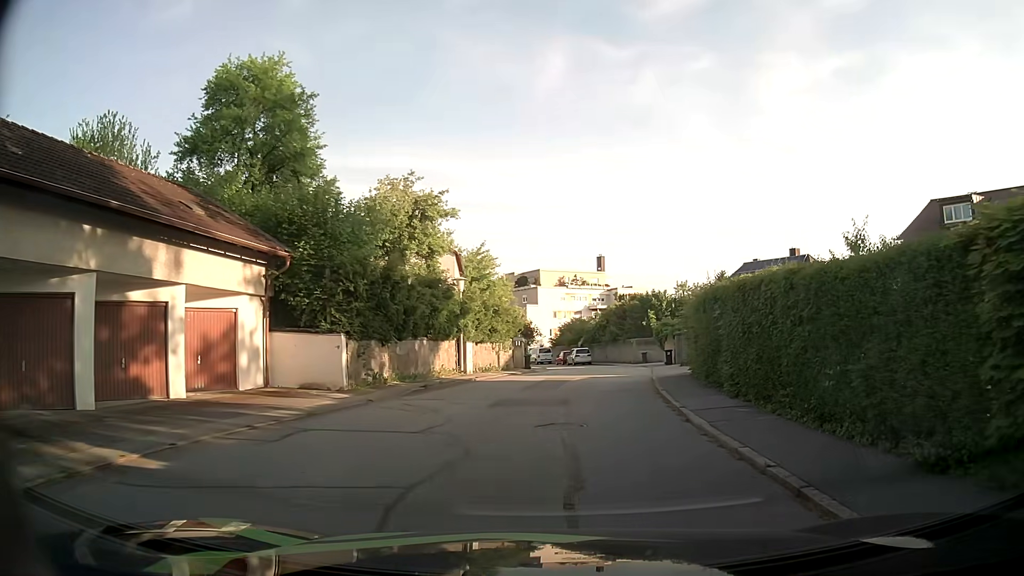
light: Day
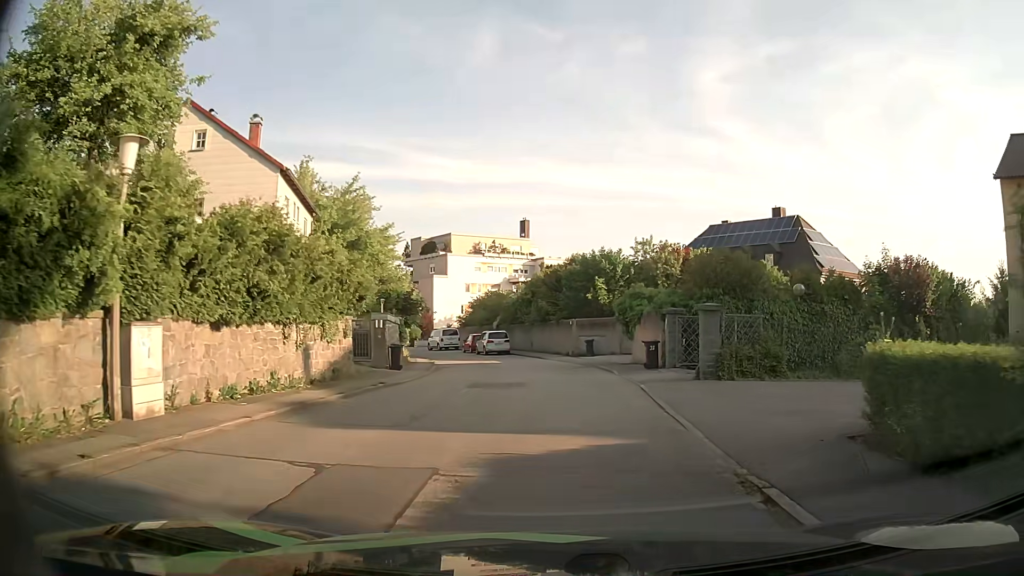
(+1.3, +18.8) m; +8°
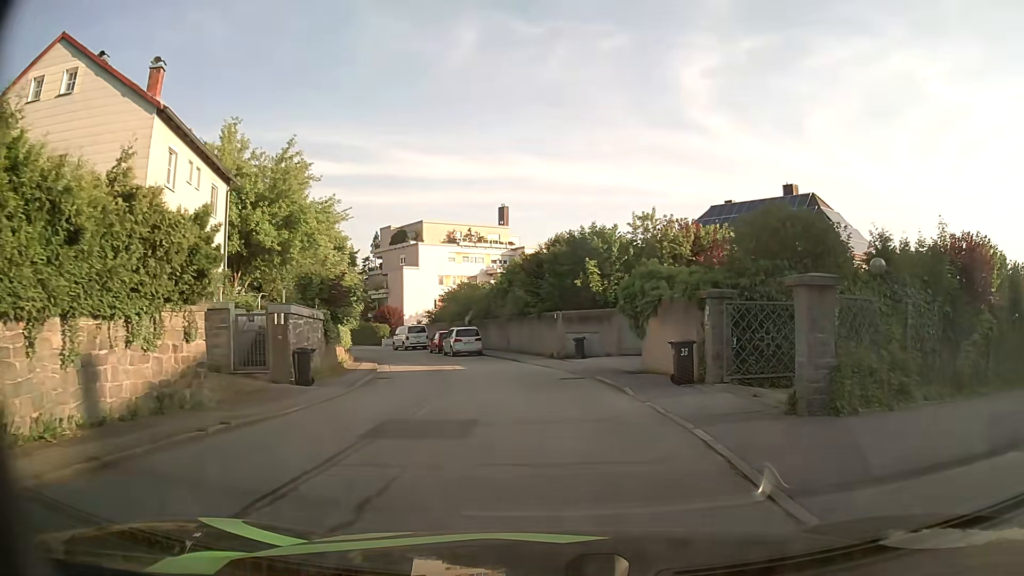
(+0.1, +7.8) m; +2°
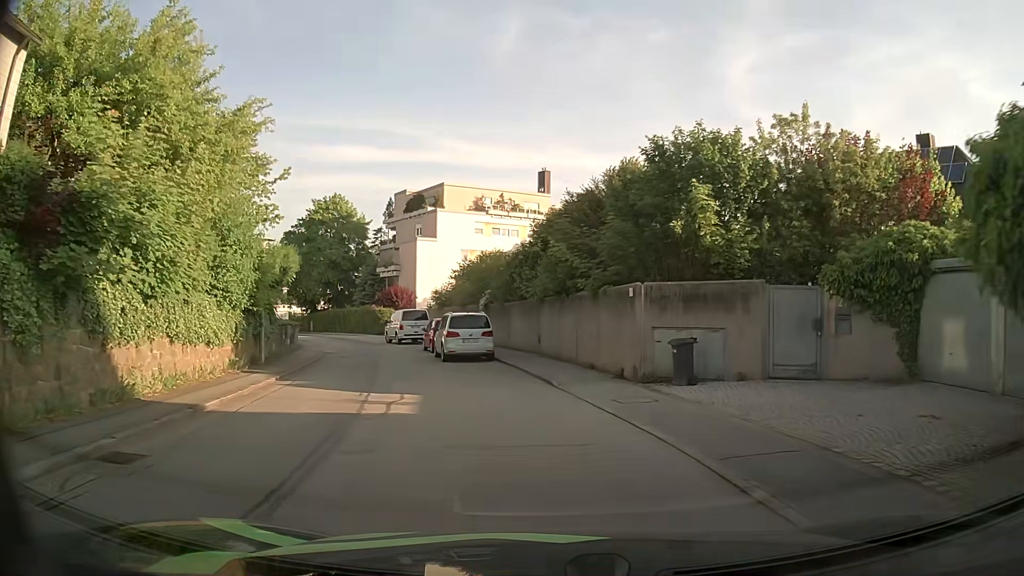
(-0.5, +15.5) m; -4°
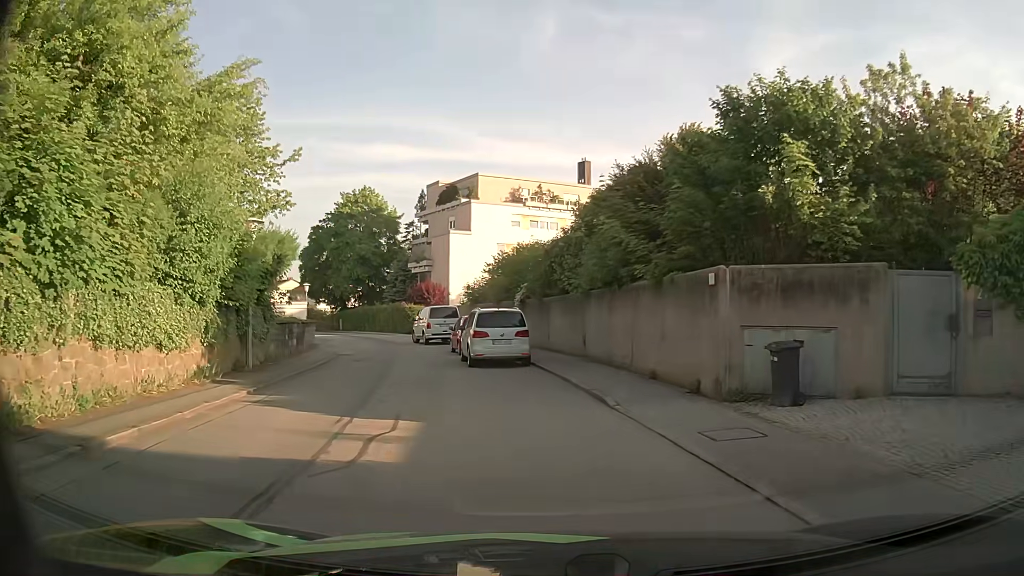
(-0.1, +3.7) m; -4°
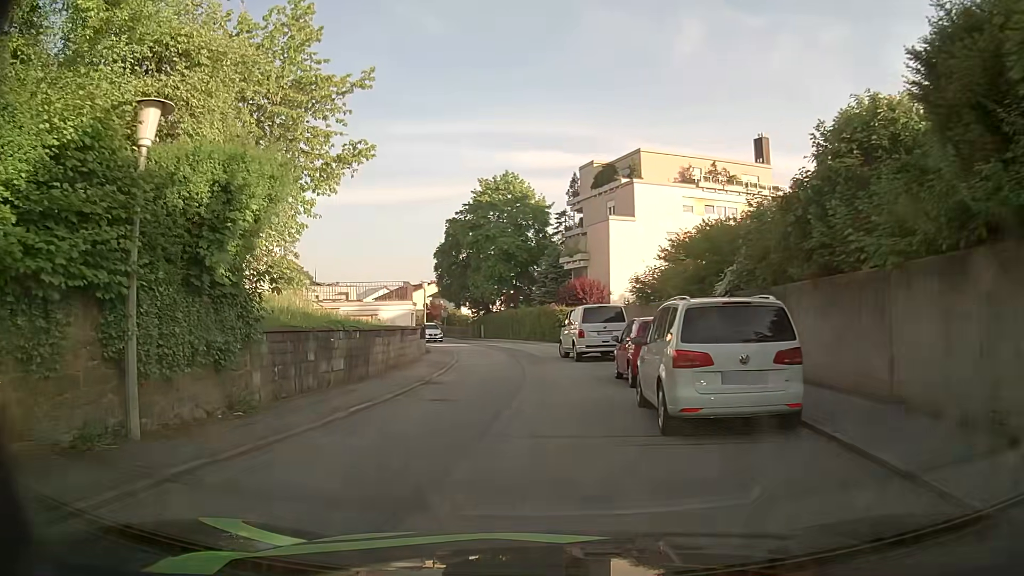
(-1.2, +10.8) m; -13°
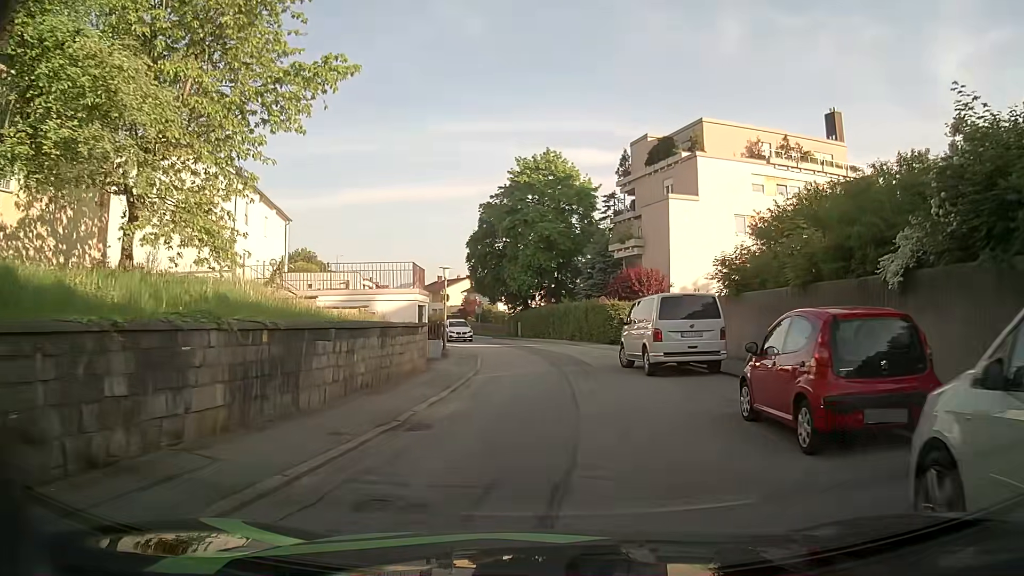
(-0.4, +7.6) m; -3°
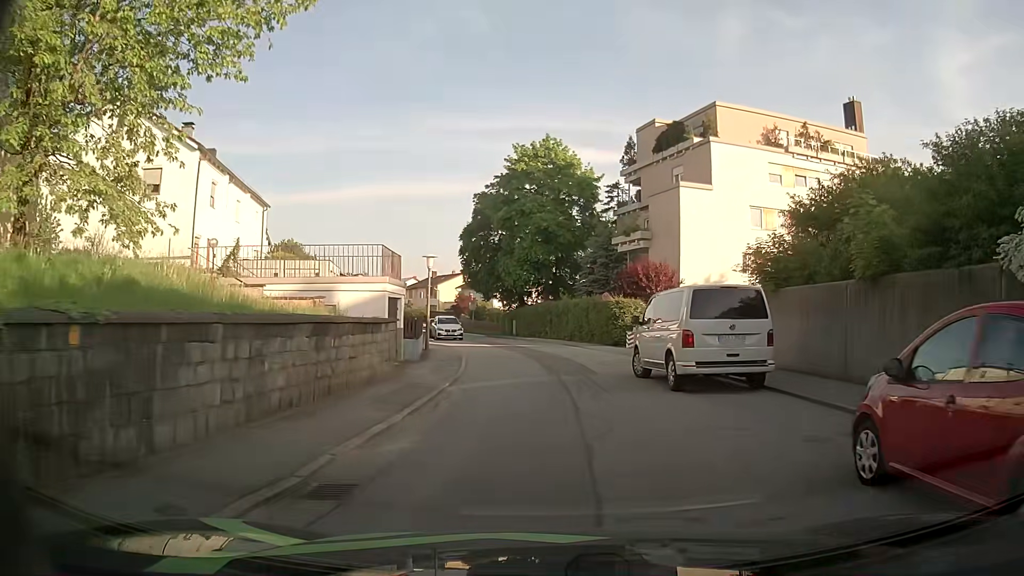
(0.0, +3.7) m; 0°
